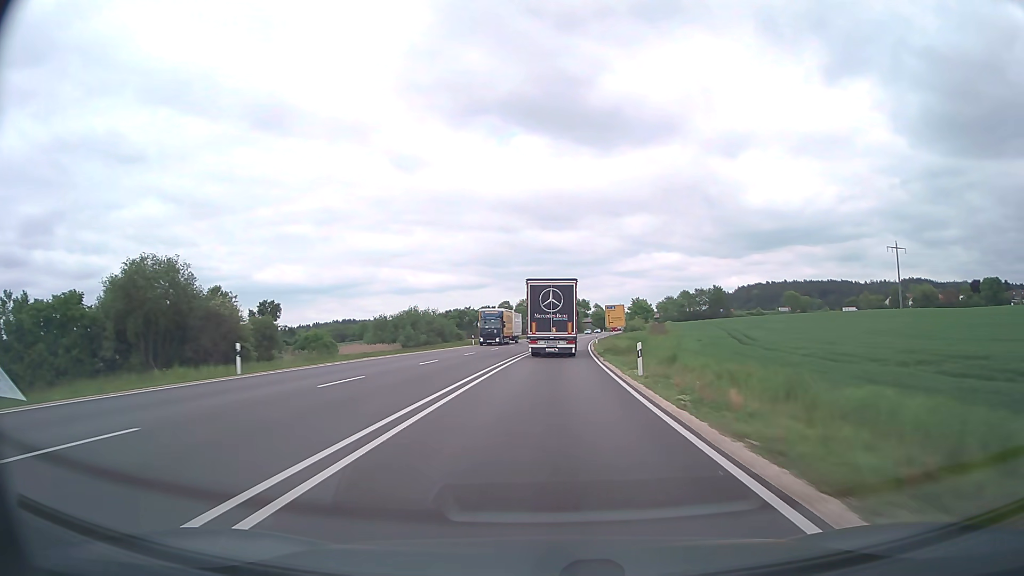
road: trunk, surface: asphalt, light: Day
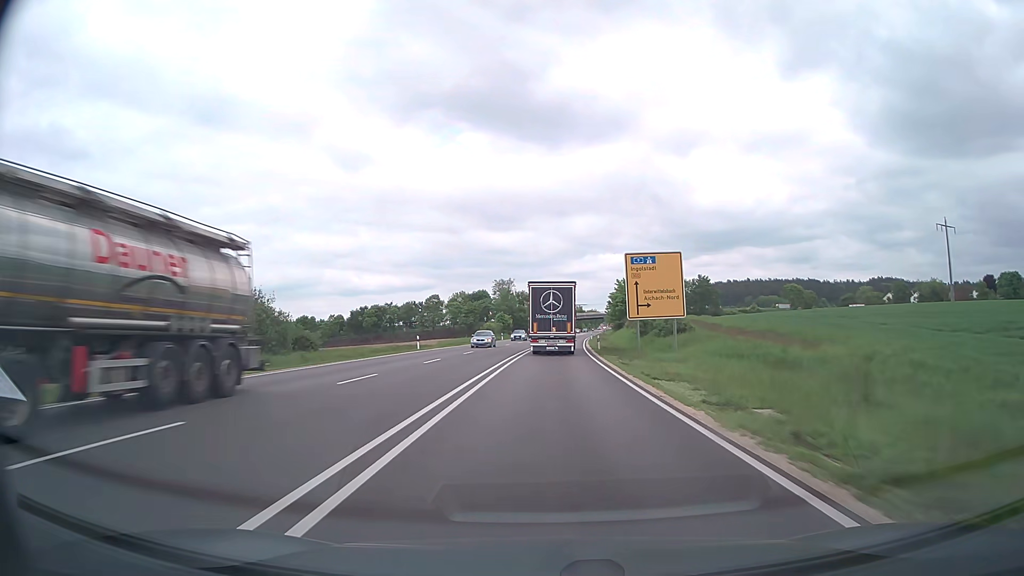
(+2.5, +70.9) m; +5°
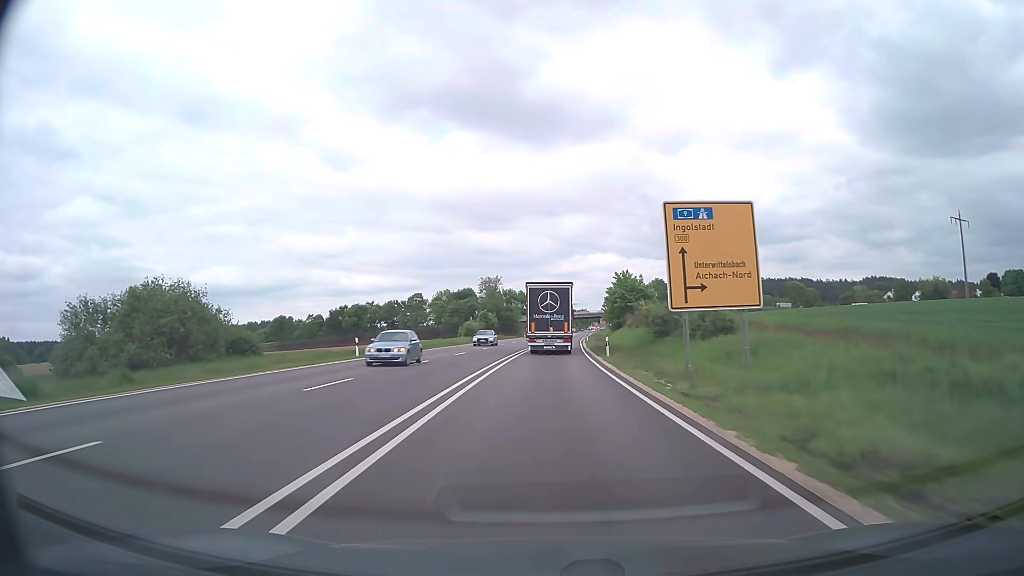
(+0.1, +13.9) m; +1°
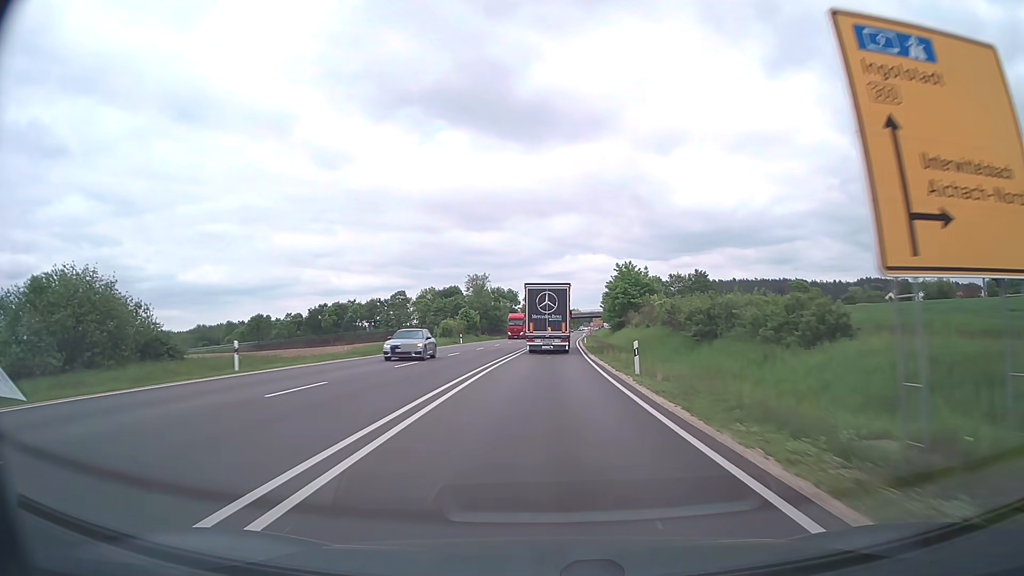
(+0.1, +13.8) m; +1°
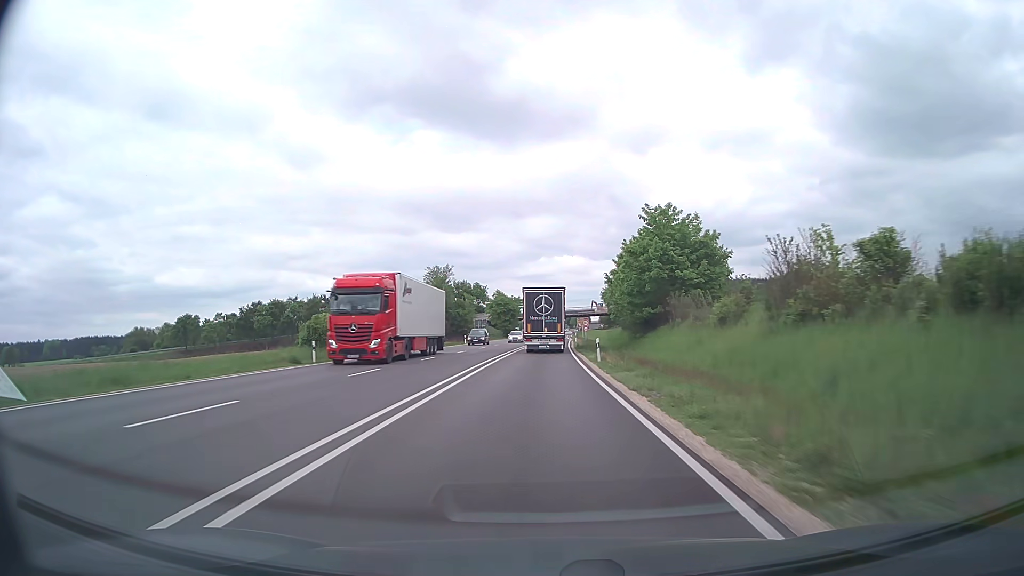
(+0.9, +40.7) m; +2°
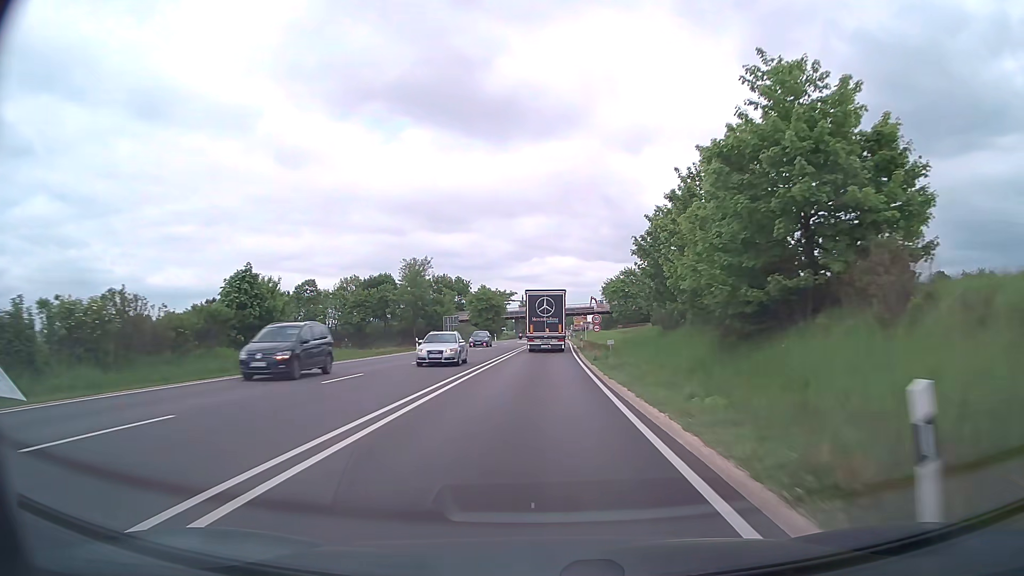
(+0.2, +26.4) m; +1°
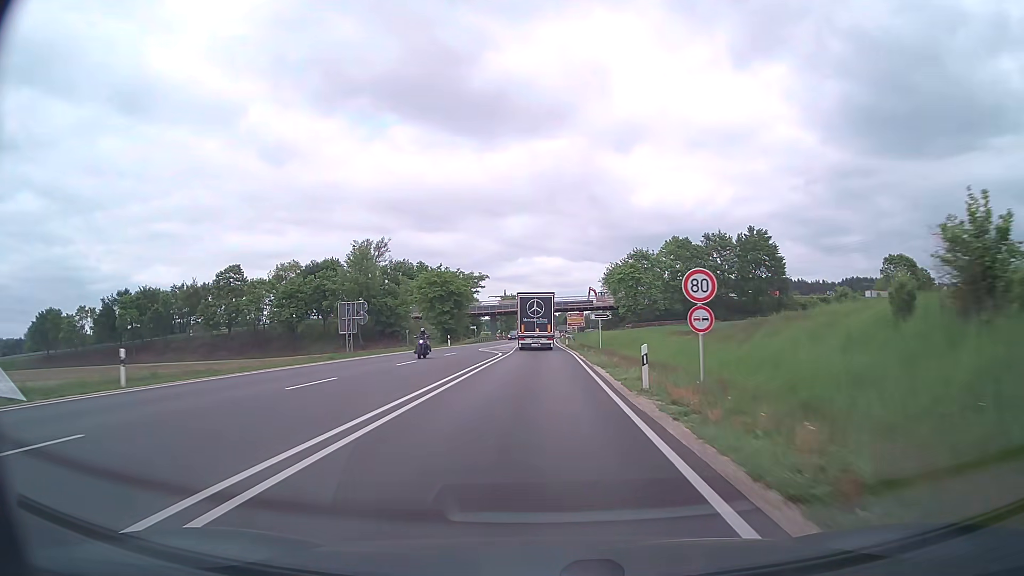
(+0.4, +38.5) m; +1°
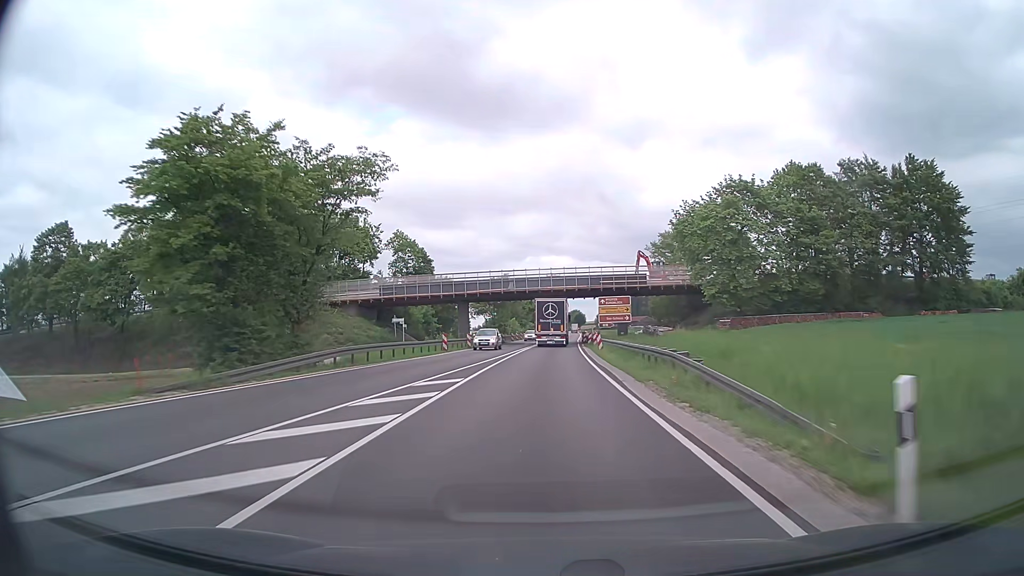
(-0.4, +60.2) m; -1°
(0, +10) (0, +20) (0, +30) (+1, +40) (+1, +50) (+1, +60) (+2, +70) (+2, +80) (+3, +90) (+3, +100) m
